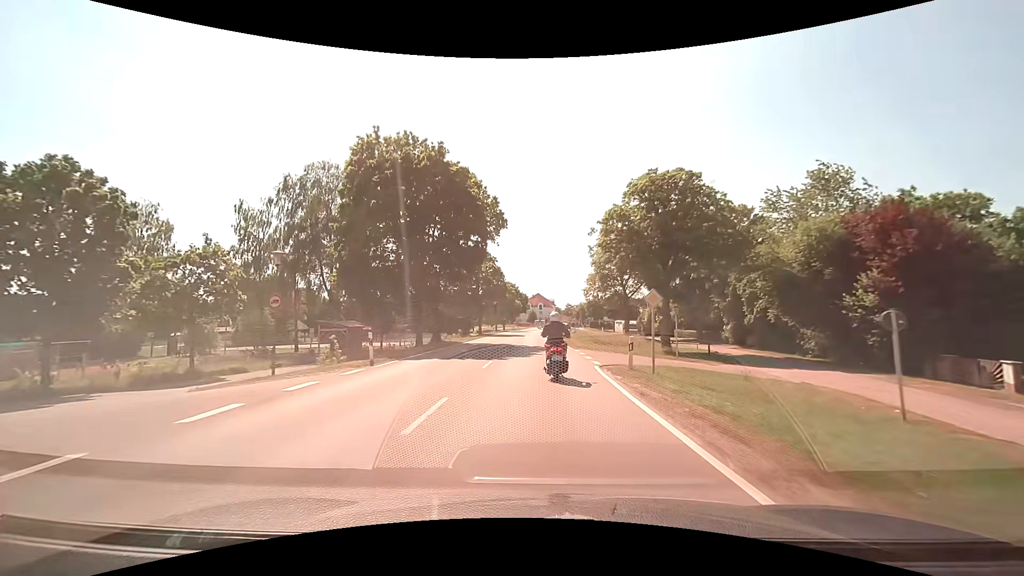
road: tertiary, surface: asphalt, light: Day
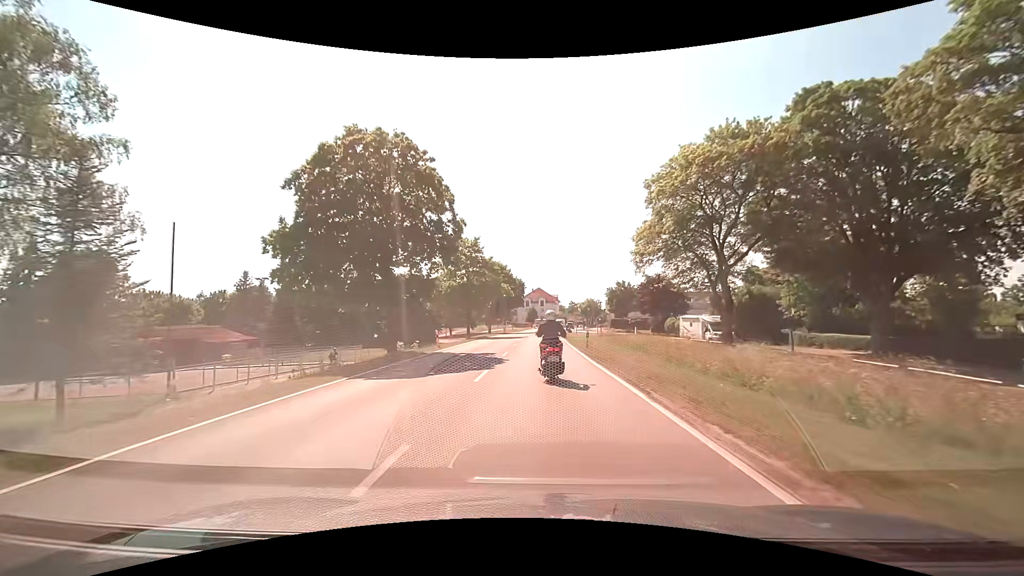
(0.0, +39.6) m; 0°
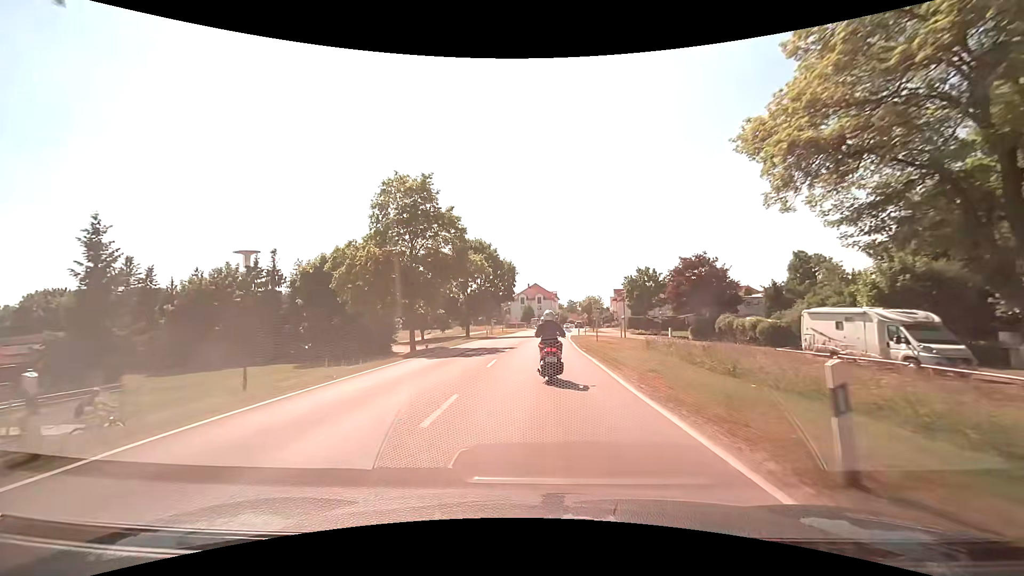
(0.0, +23.0) m; +1°
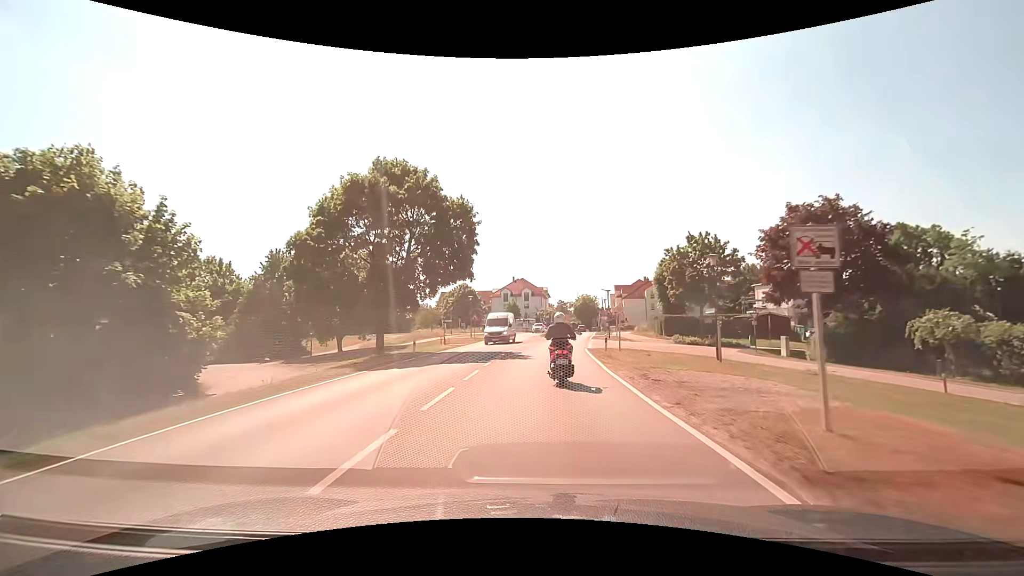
(0.0, +29.9) m; +1°
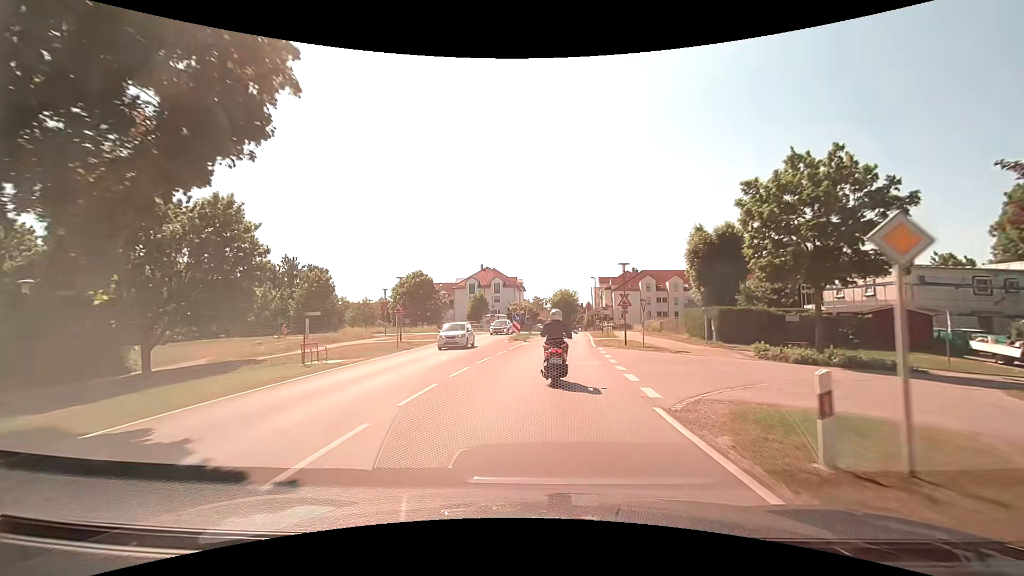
(+0.4, +22.0) m; +2°
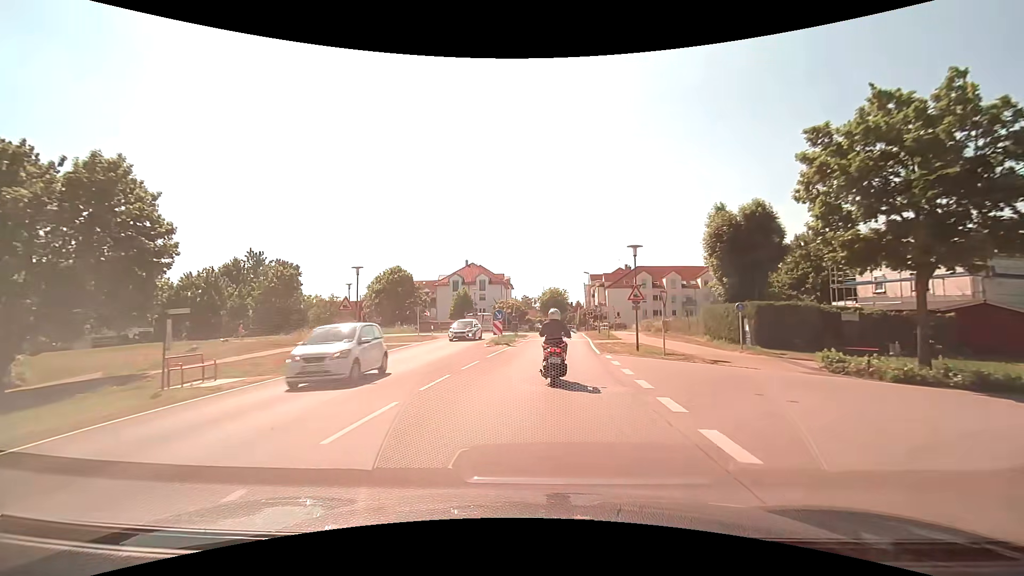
(+0.1, +7.0) m; +1°
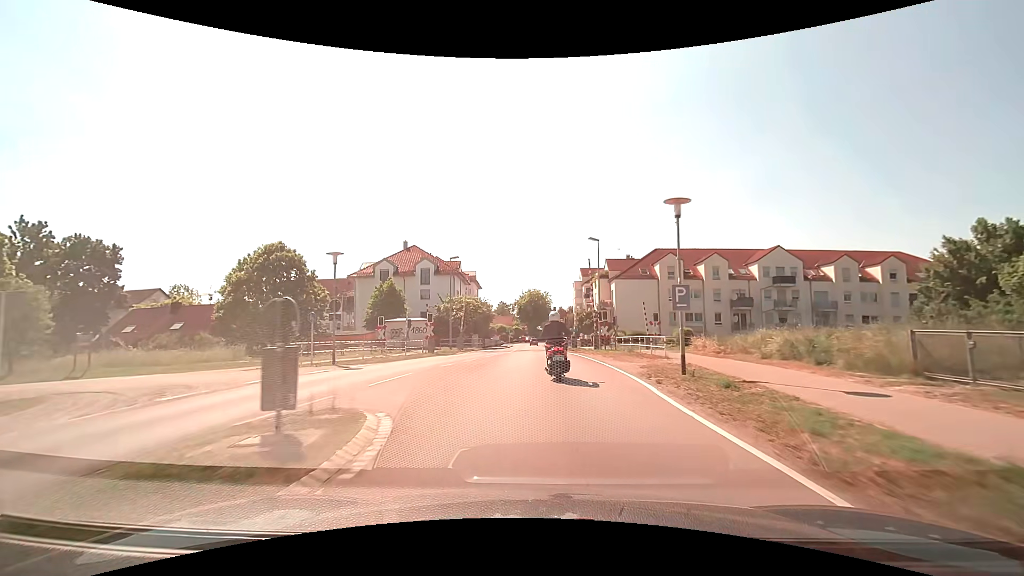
(+1.2, +33.5) m; +2°
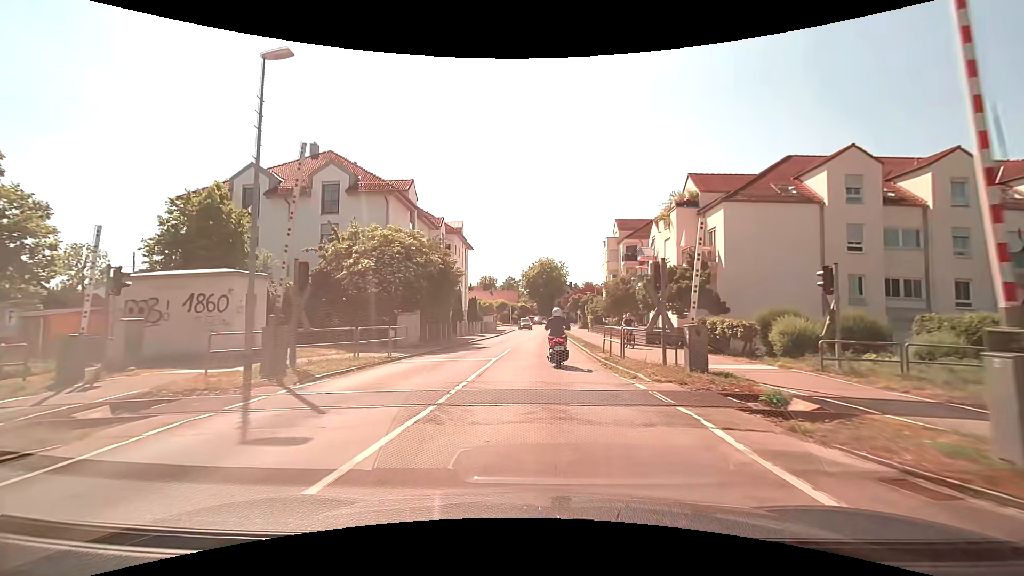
(0.0, +32.6) m; -1°
(0, +10) (0, +20) (0, +30) (+1, +40) (+1, +50) (+1, +60) (+1, +70) (+1, +80) (+2, +90) (+3, +100) m
